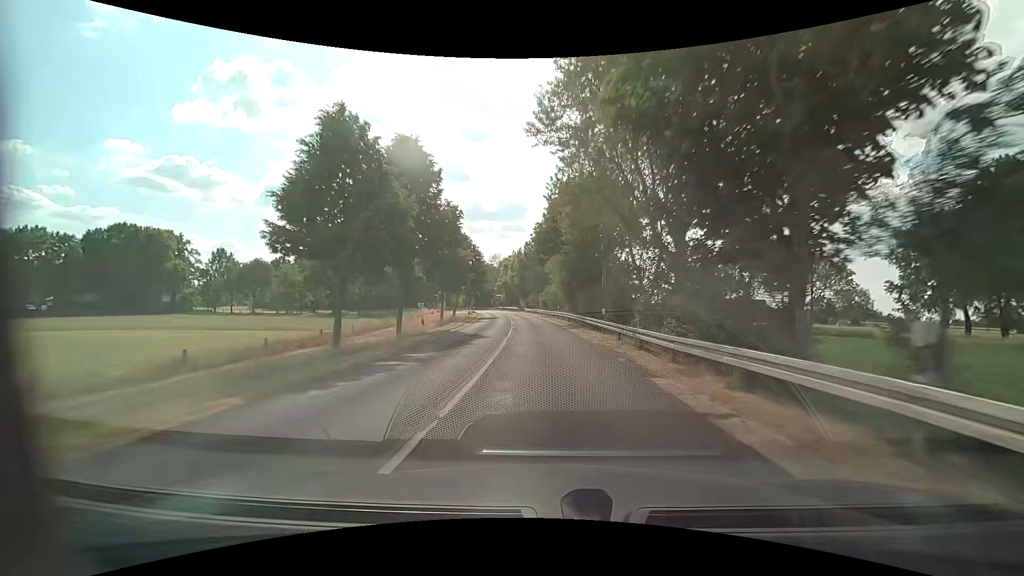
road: secondary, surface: asphalt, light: Day
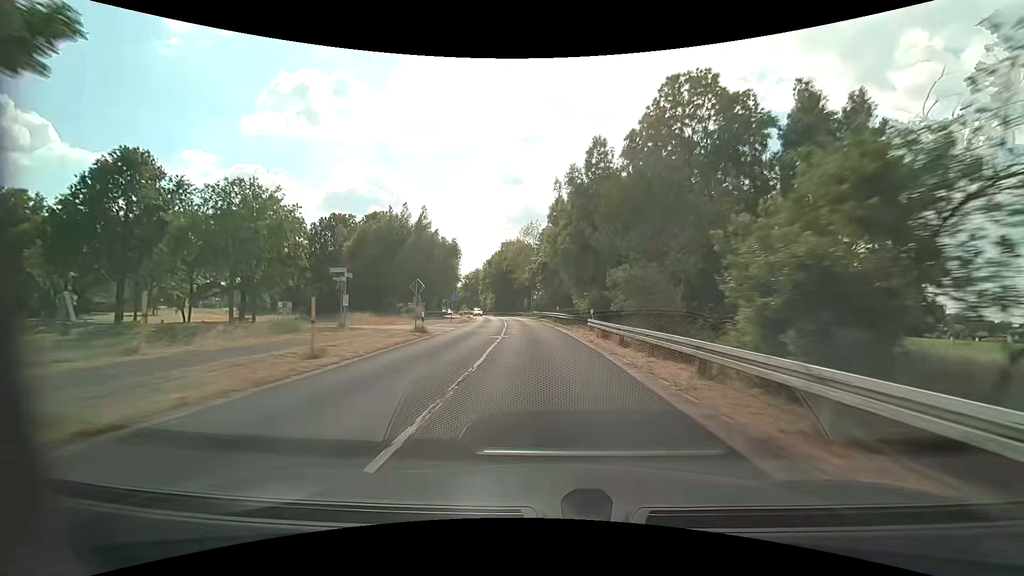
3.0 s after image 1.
(-2.6, +58.7) m; -6°
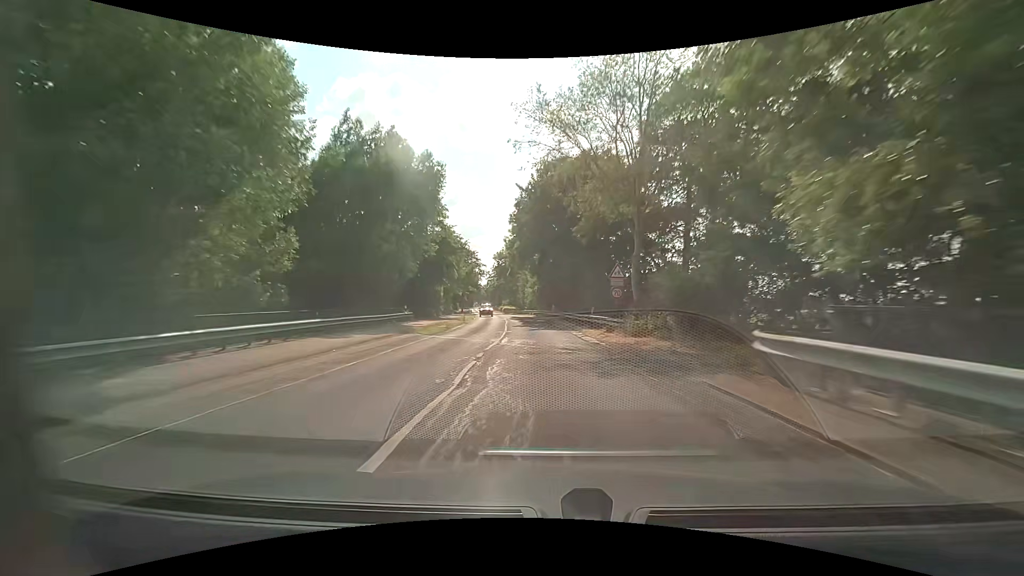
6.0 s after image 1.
(-3.8, +58.8) m; -7°
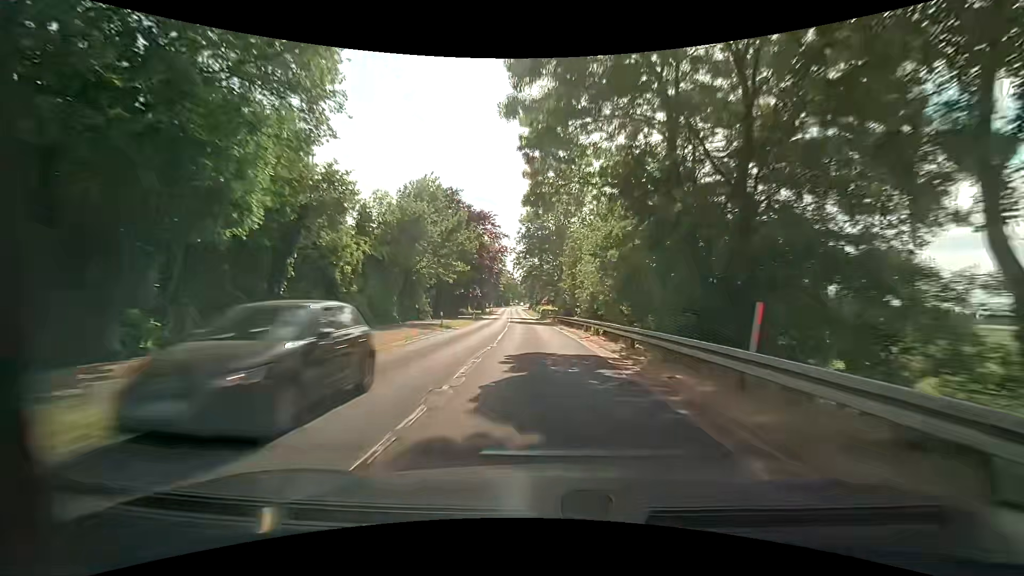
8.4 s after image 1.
(-2.1, +47.4) m; -6°
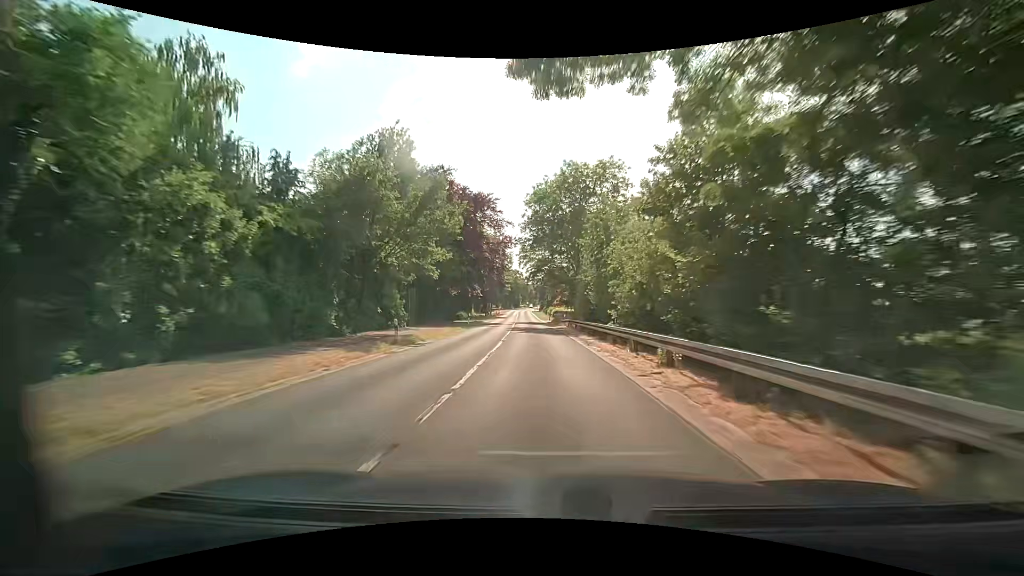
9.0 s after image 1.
(-0.1, +11.9) m; -1°
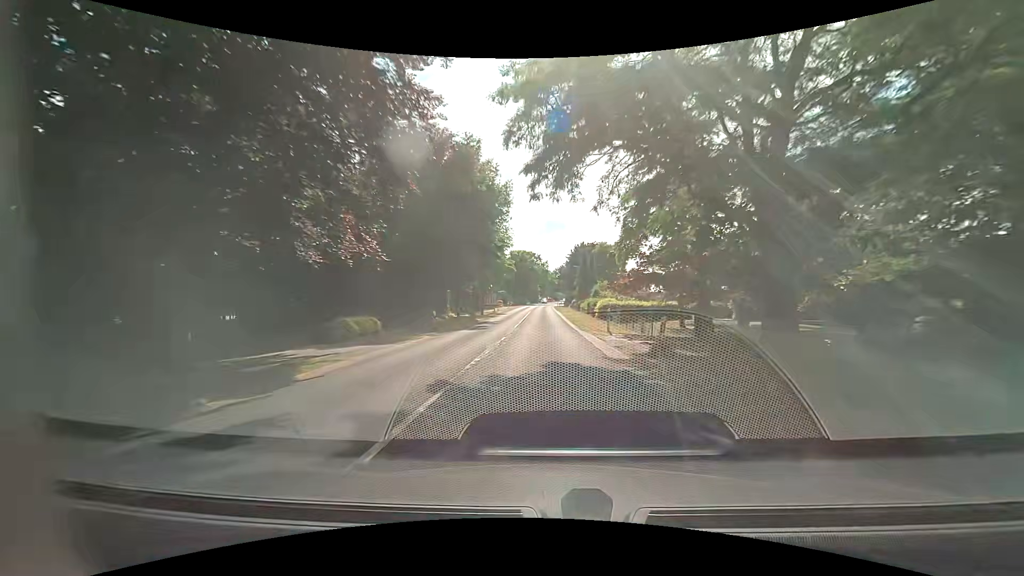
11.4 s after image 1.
(-1.3, +47.5) m; -3°
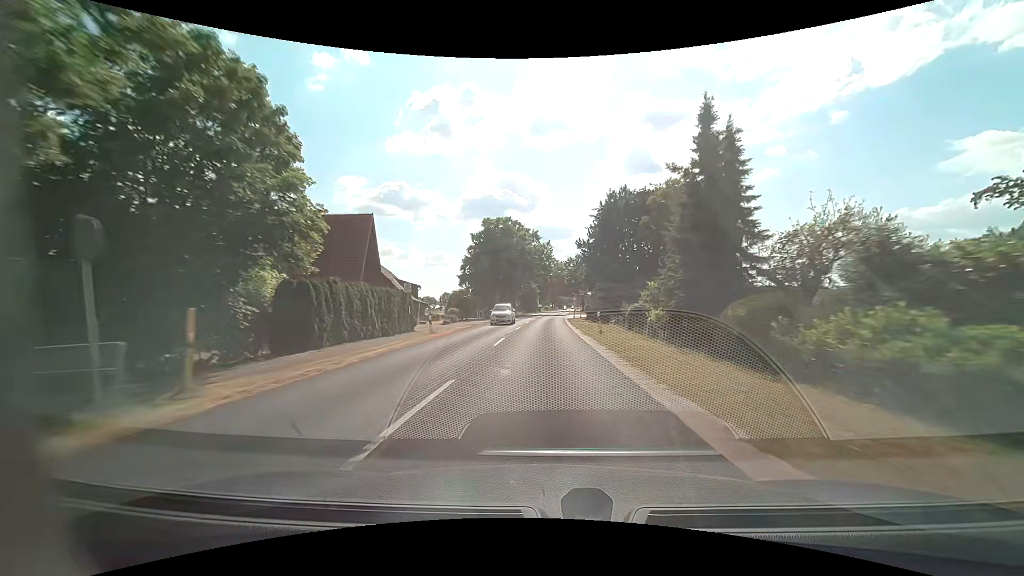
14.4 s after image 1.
(-0.1, +59.1) m; 0°
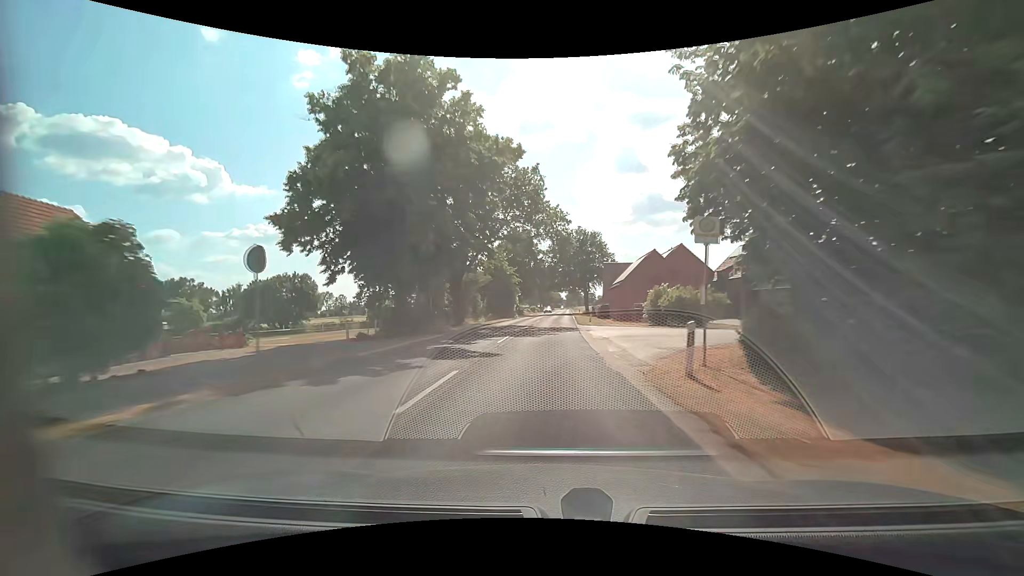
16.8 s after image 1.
(+0.6, +47.0) m; +1°
(0, +10) (0, +20) (+1, +30) (+1, +40) (+1, +50) (+2, +60) (+2, +70) (+3, +80) (+3, +90) (+4, +100) m
